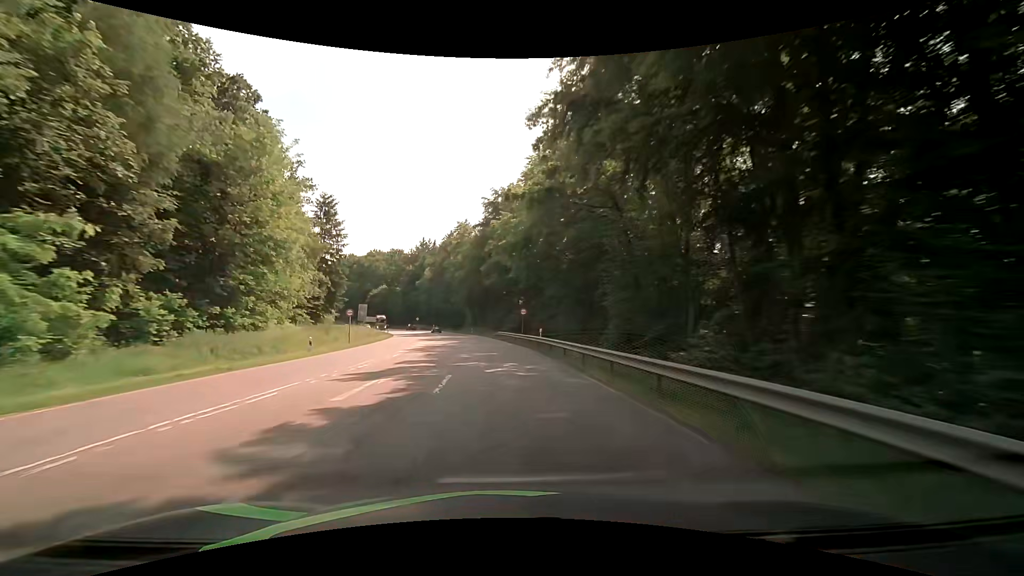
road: secondary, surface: asphalt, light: Day
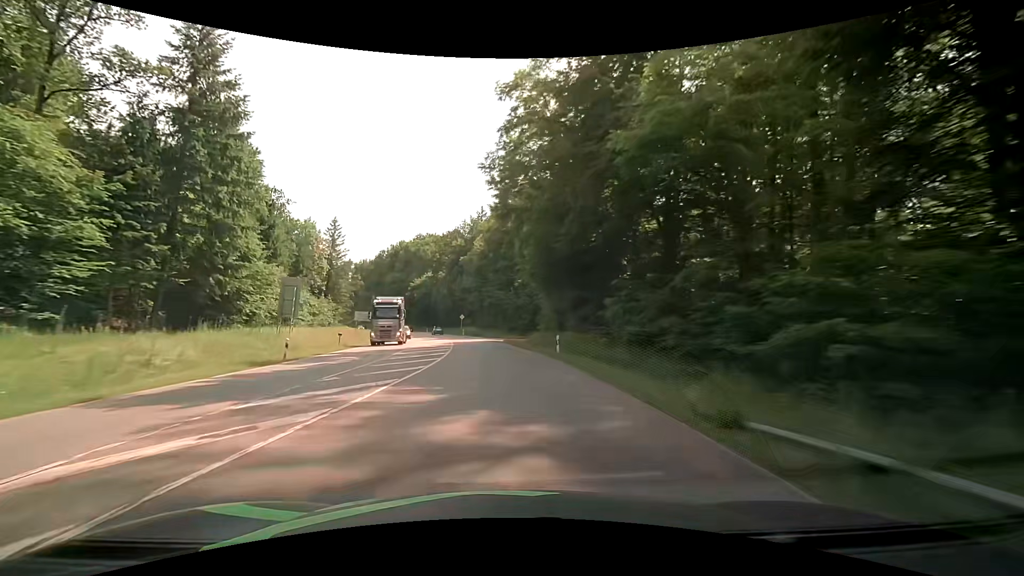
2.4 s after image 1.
(-3.9, +56.8) m; -8°
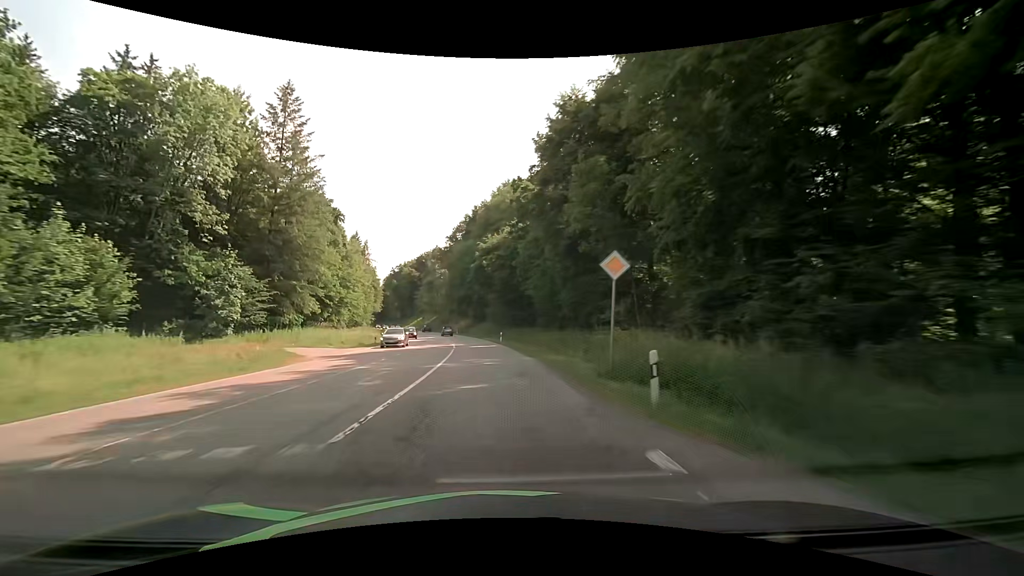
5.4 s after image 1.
(-7.3, +70.7) m; -13°
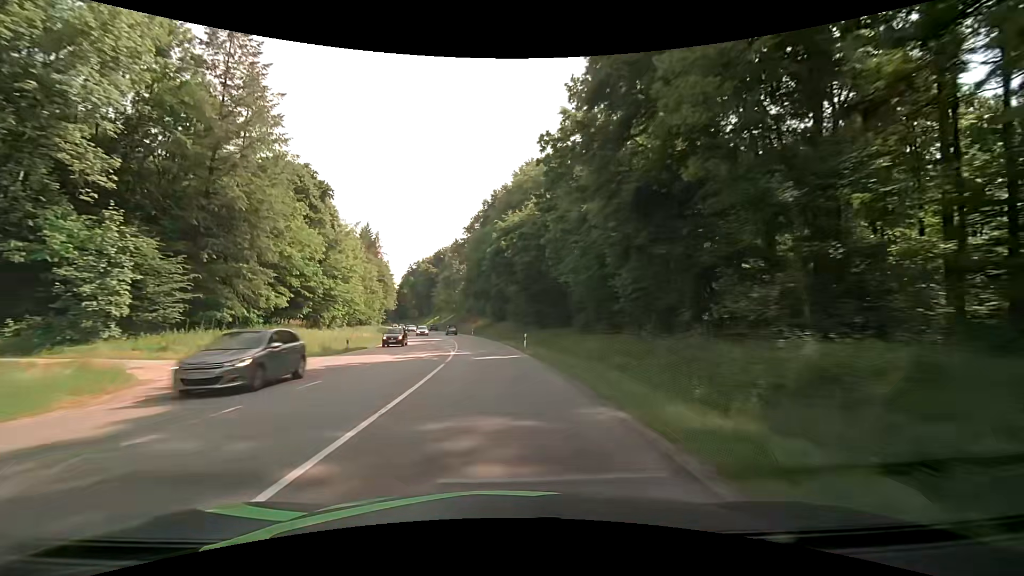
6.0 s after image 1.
(-0.2, +14.2) m; -2°
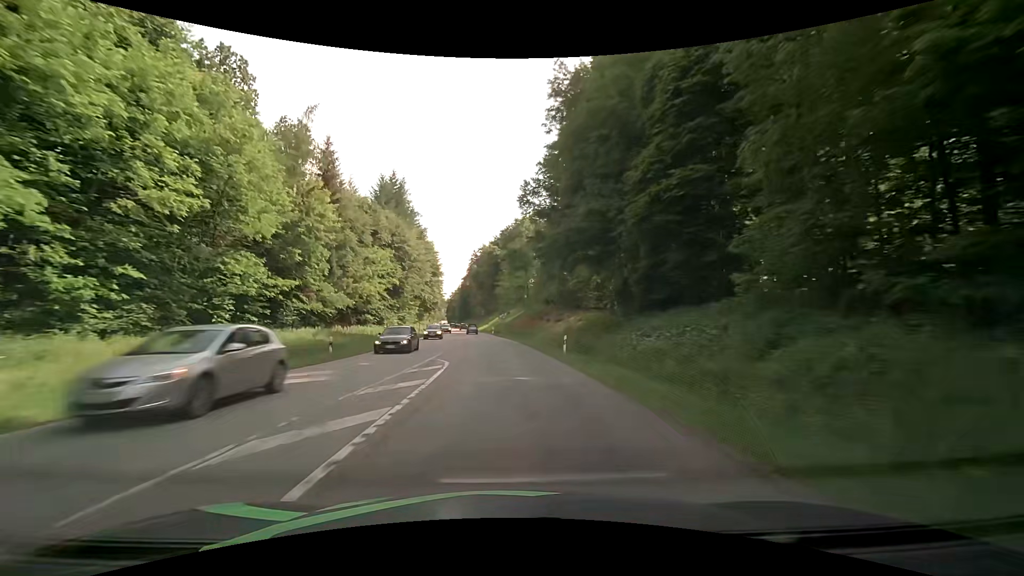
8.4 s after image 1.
(-4.7, +56.7) m; -10°
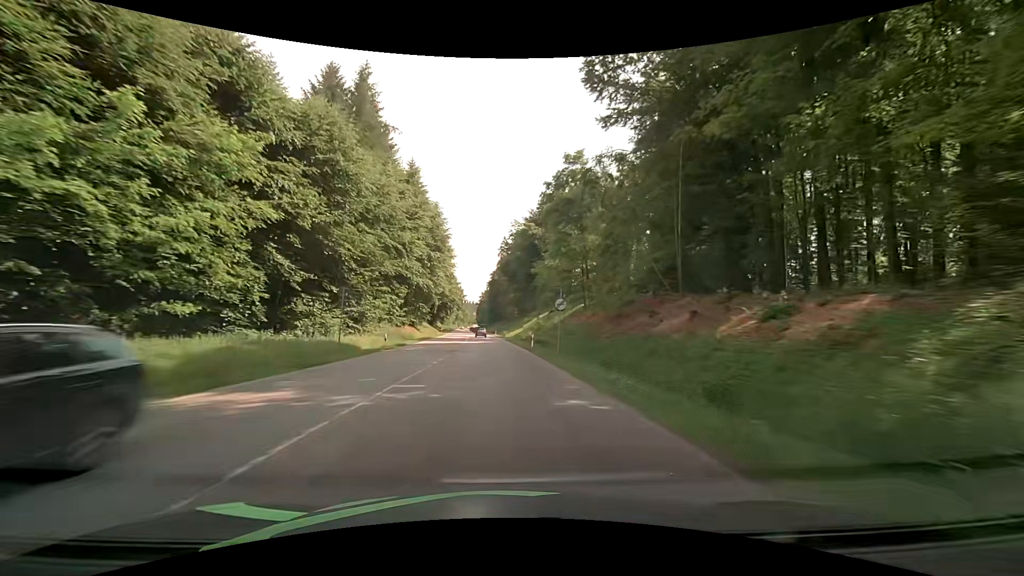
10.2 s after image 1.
(-1.2, +42.7) m; -3°
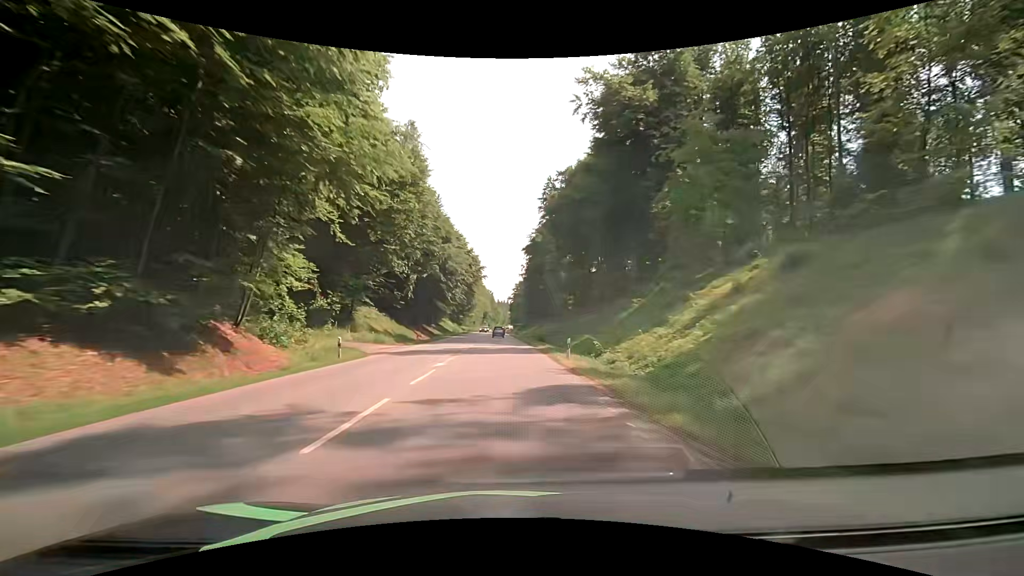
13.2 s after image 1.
(-3.3, +71.1) m; -4°
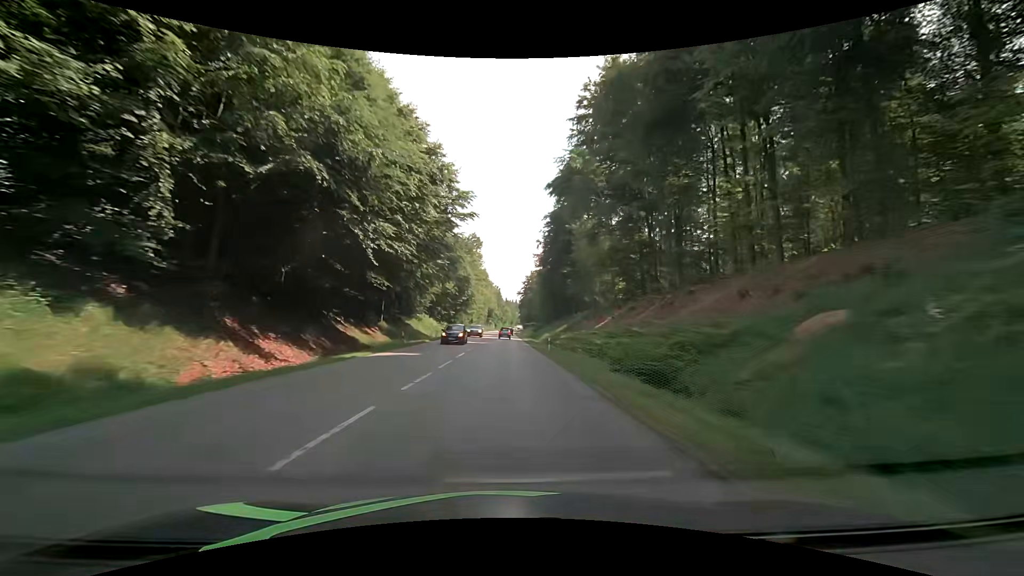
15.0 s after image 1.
(-0.2, +42.7) m; 0°
(0, +10) (0, +20) (0, +30) (0, +40) (0, +50) (-1, +60) (-1, +70) (-1, +80) (-1, +90) (-1, +100) m
